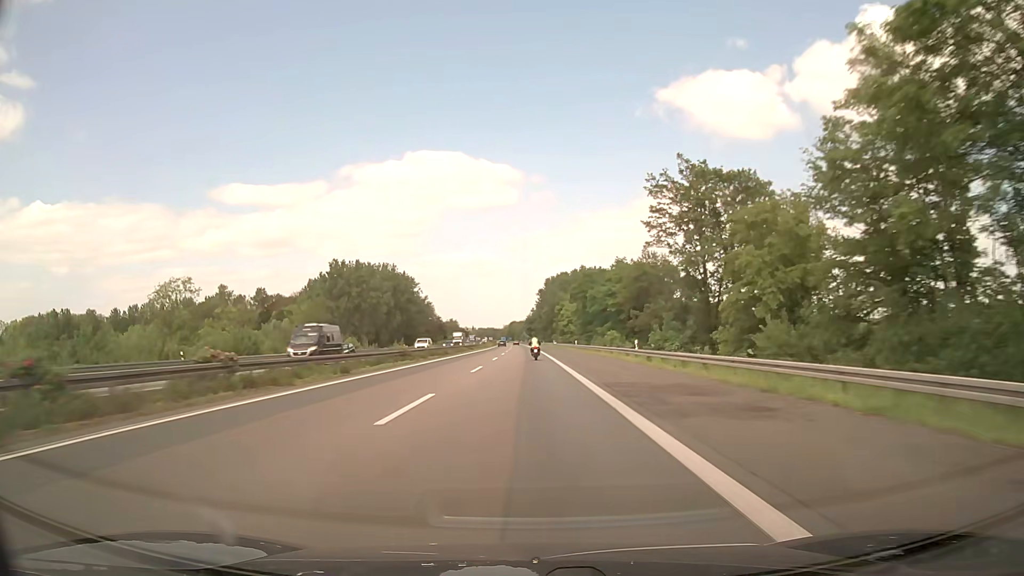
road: motorway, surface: asphalt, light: Day
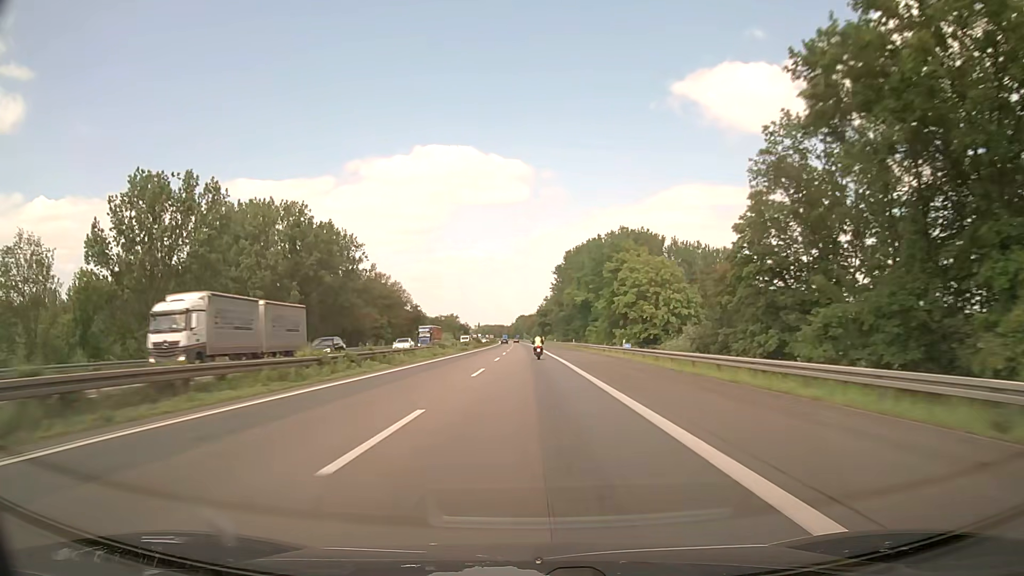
(-0.7, +93.3) m; -1°
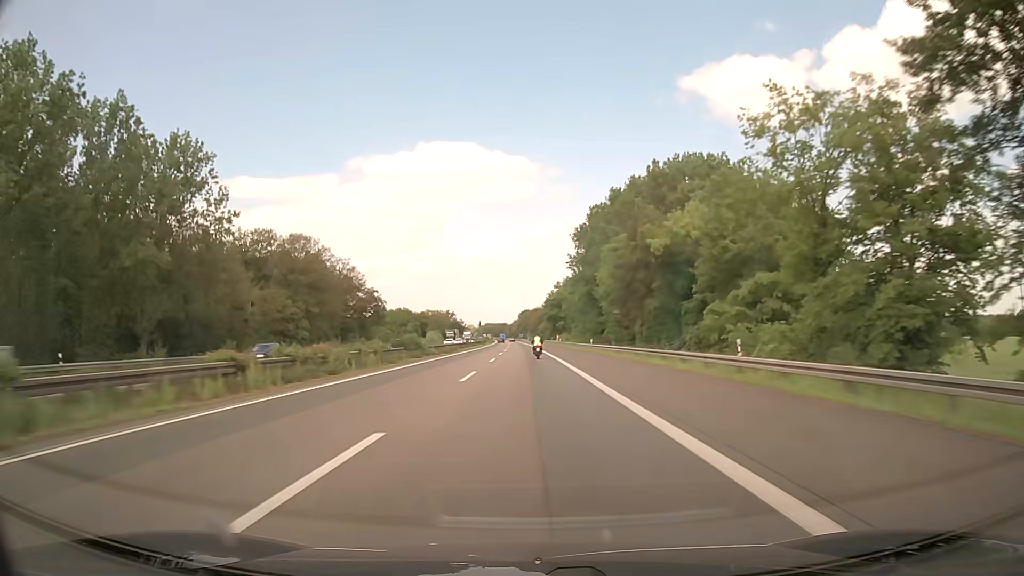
(-0.3, +74.9) m; 0°
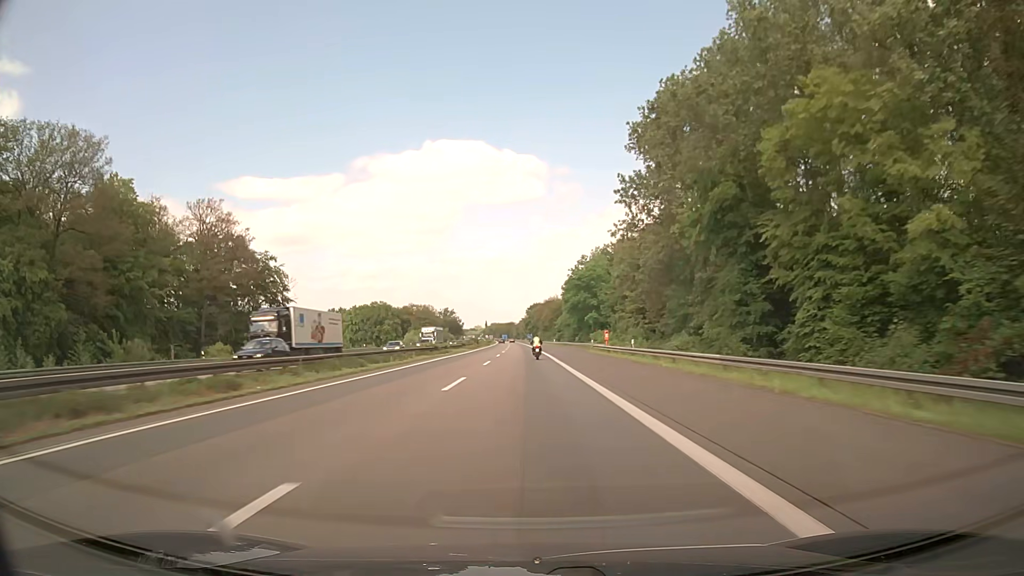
(-0.4, +75.0) m; -1°
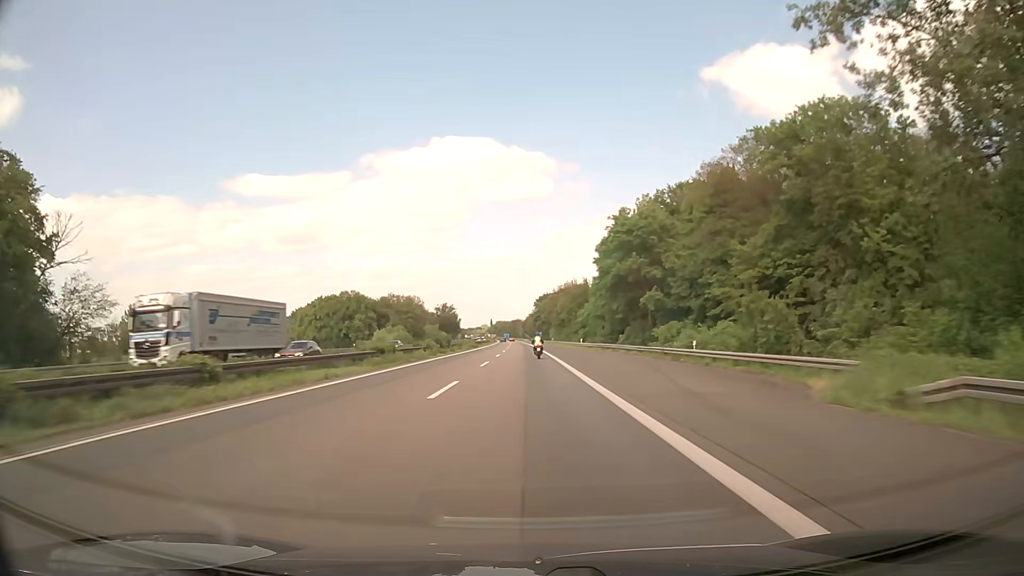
(-0.3, +56.3) m; -1°
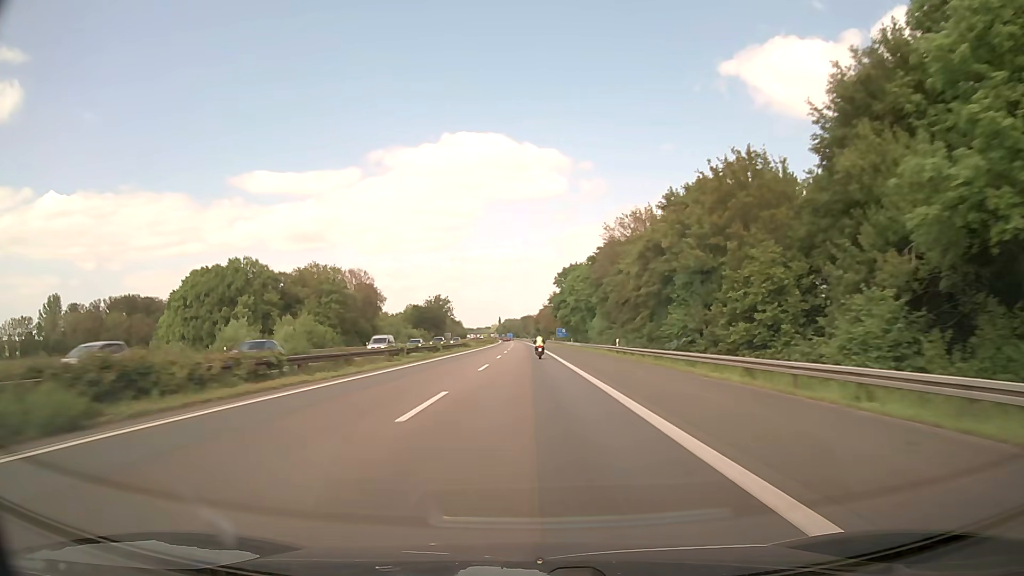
(-0.9, +93.8) m; -1°
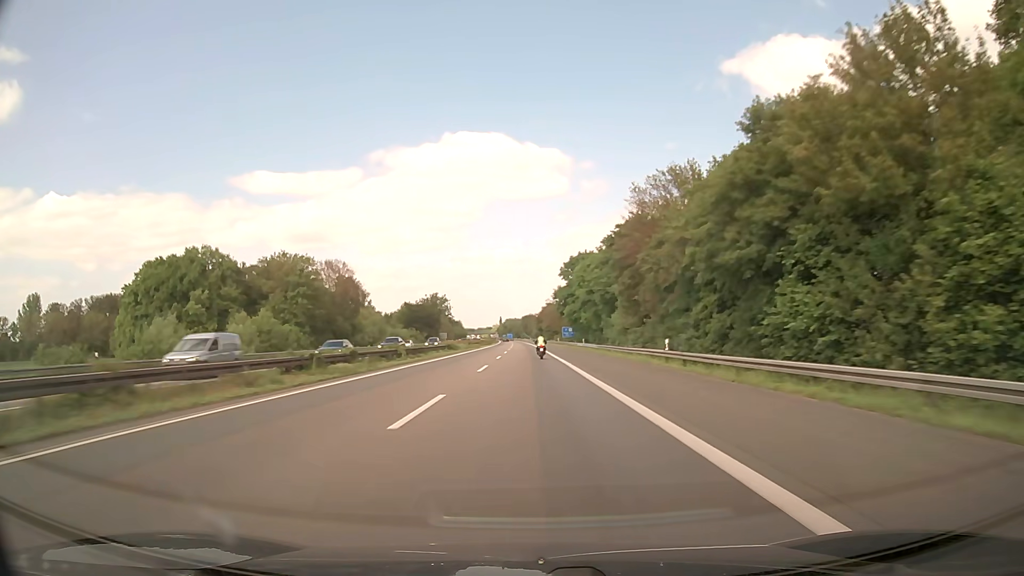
(0.0, +18.7) m; 0°
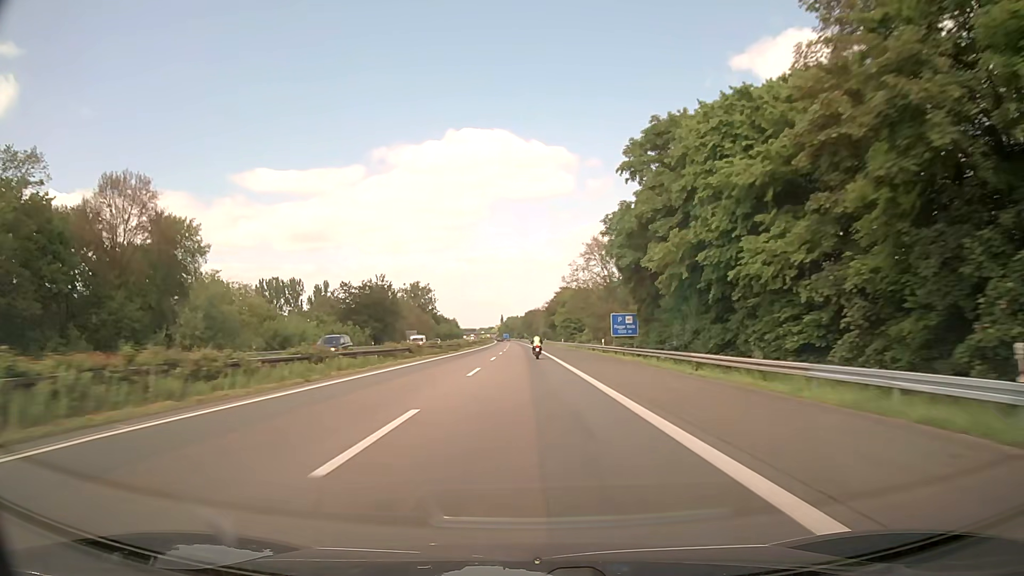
(-0.3, +75.0) m; 0°
(0, +10) (0, +20) (0, +30) (0, +40) (0, +50) (0, +60) (0, +70) (-1, +80) (-1, +90) (-1, +100) m
